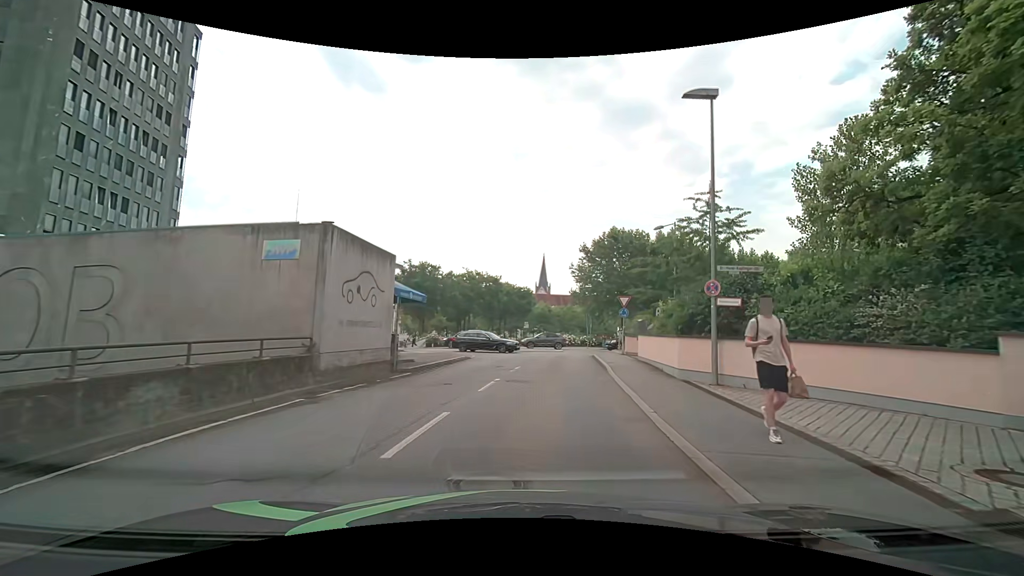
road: residential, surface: asphalt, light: Day
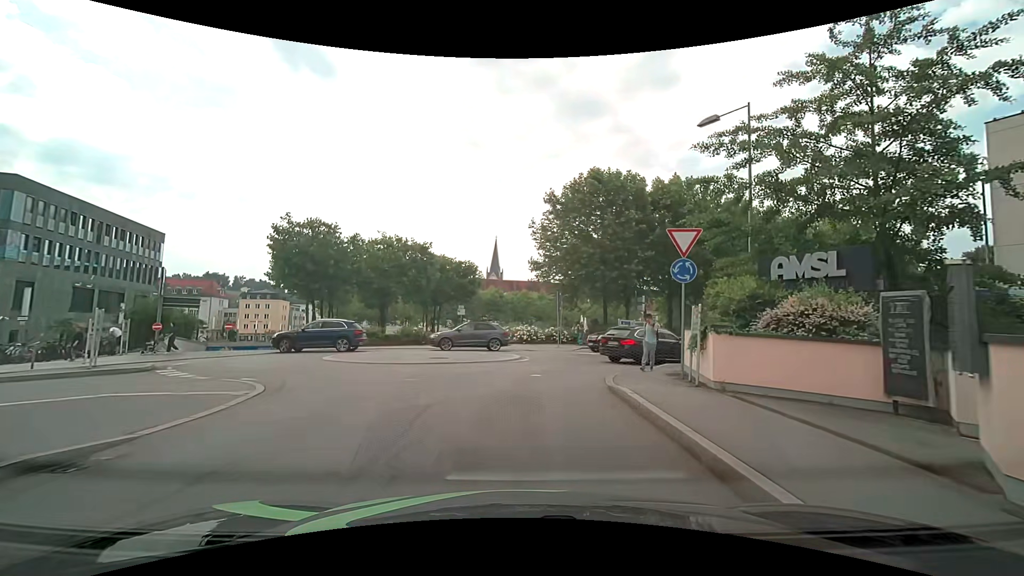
(+1.4, +19.7) m; +6°
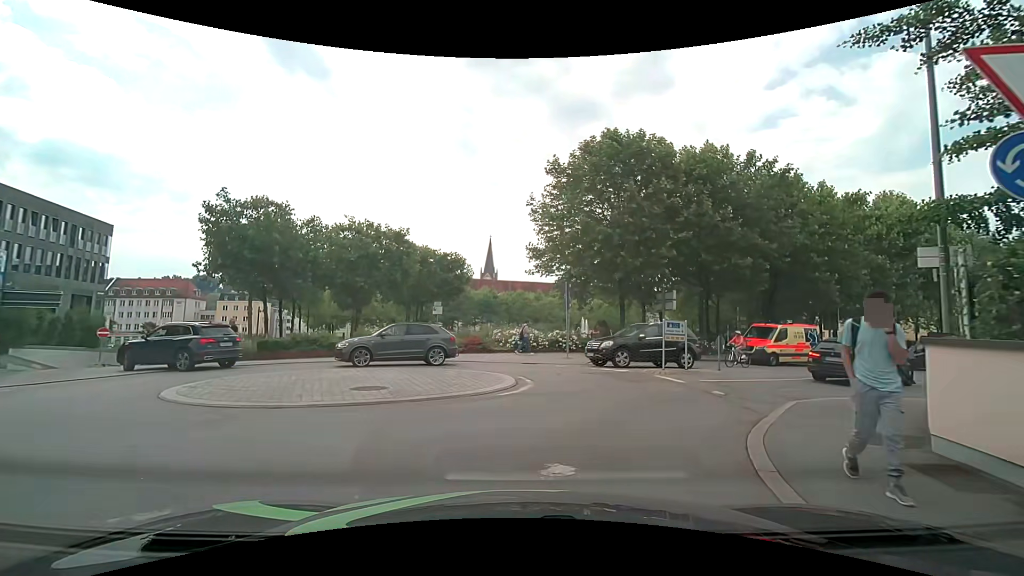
(0.0, +8.2) m; 0°
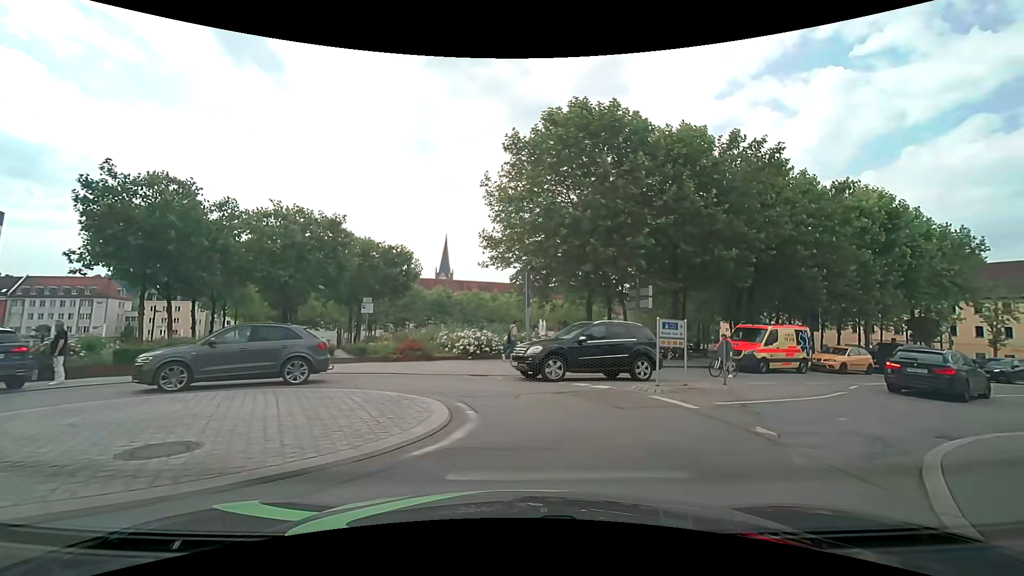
(+0.1, +4.6) m; +3°
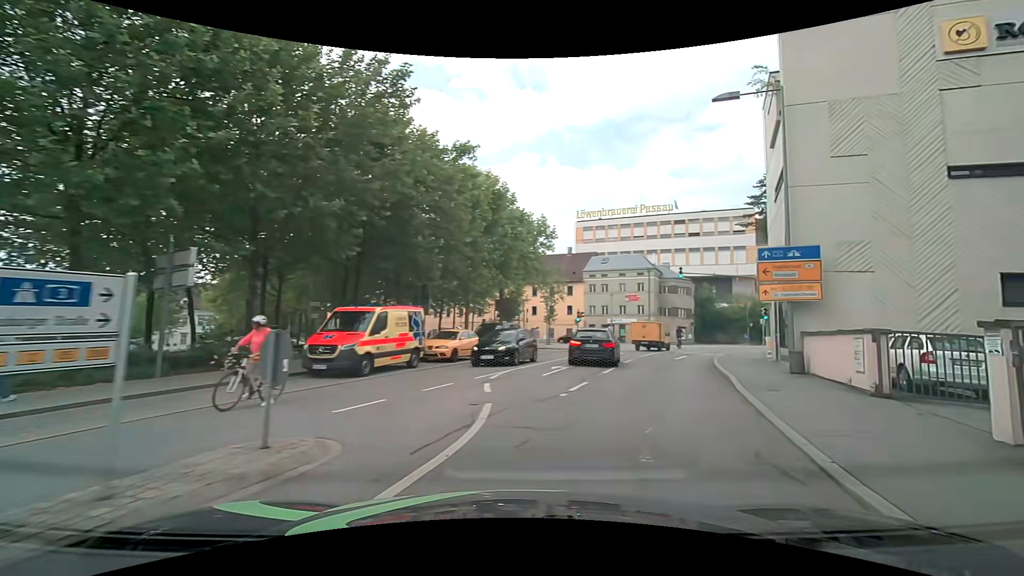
(+2.9, +8.8) m; +43°
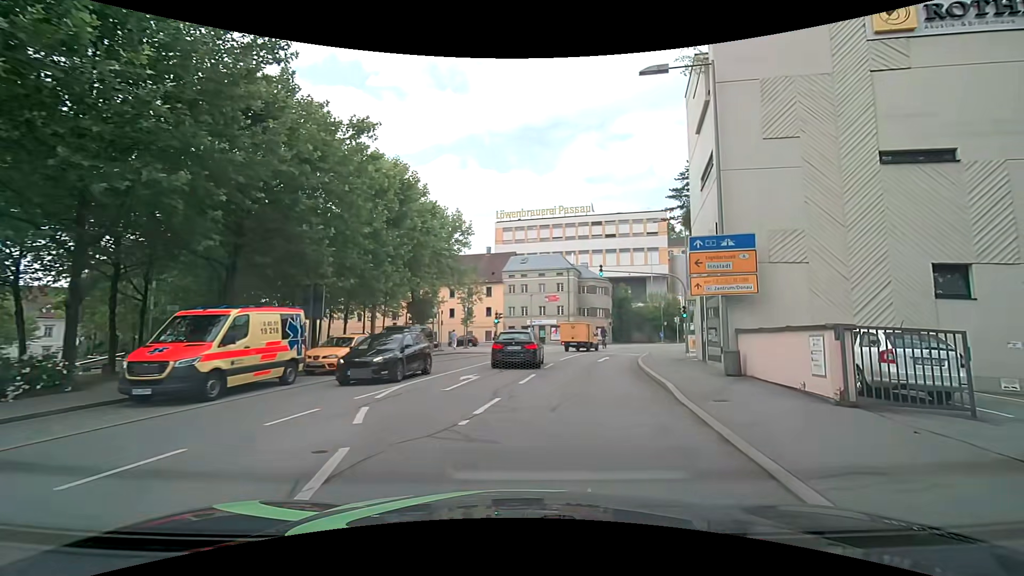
(+0.3, +2.9) m; +10°
